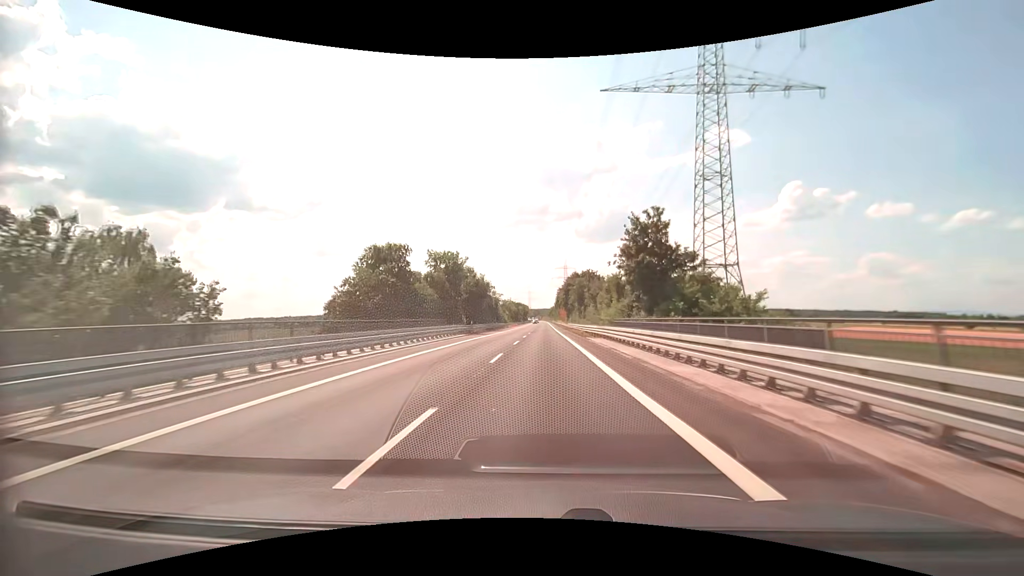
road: secondary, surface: asphalt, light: Day
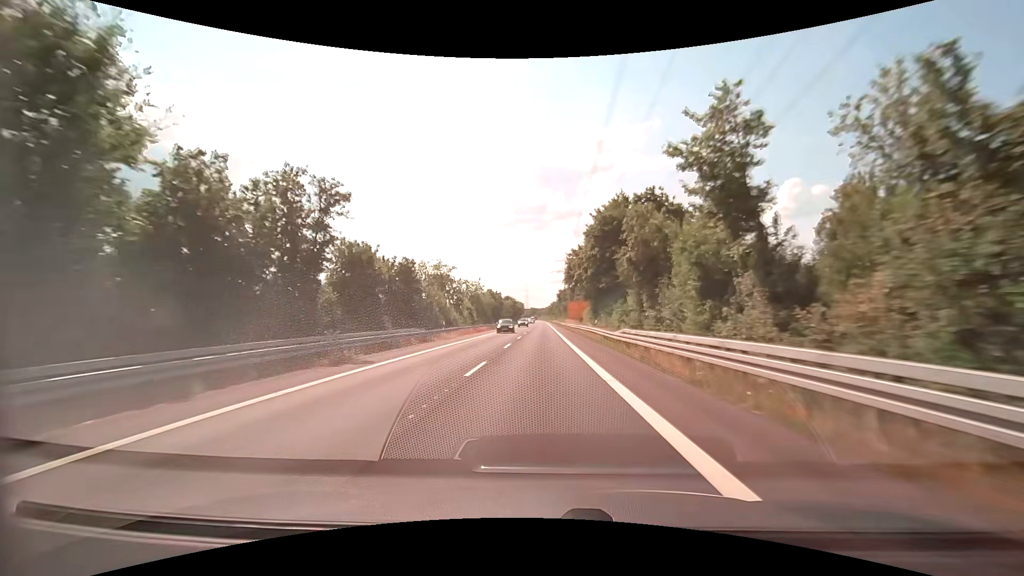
(+0.5, +64.1) m; 0°
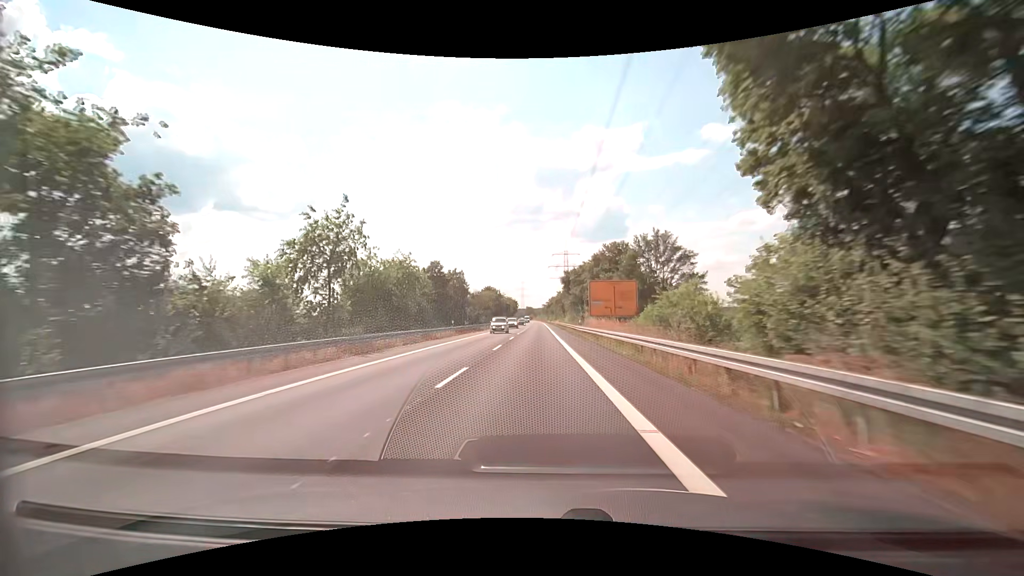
(+0.2, +50.4) m; 0°
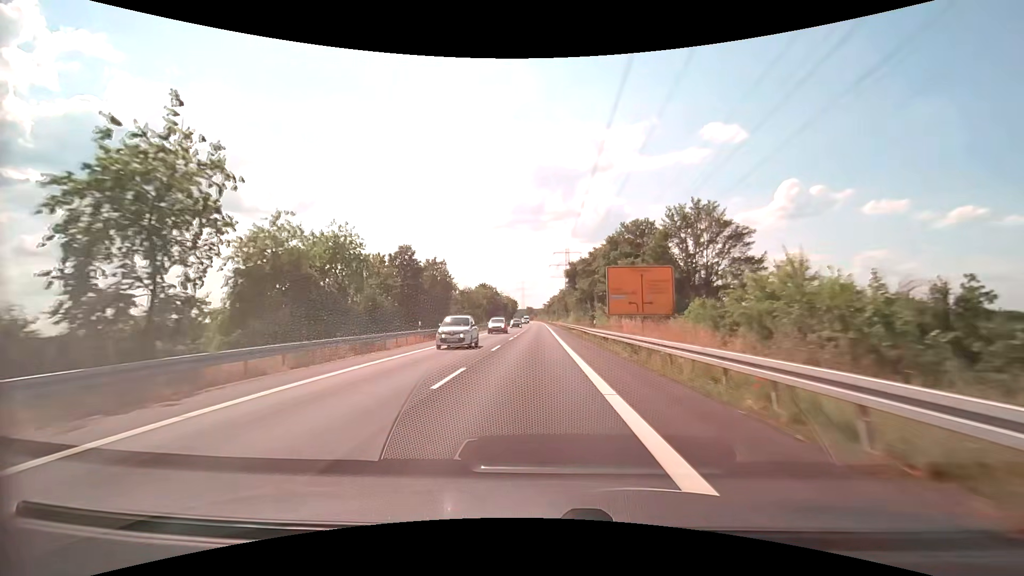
(0.0, +12.1) m; 0°
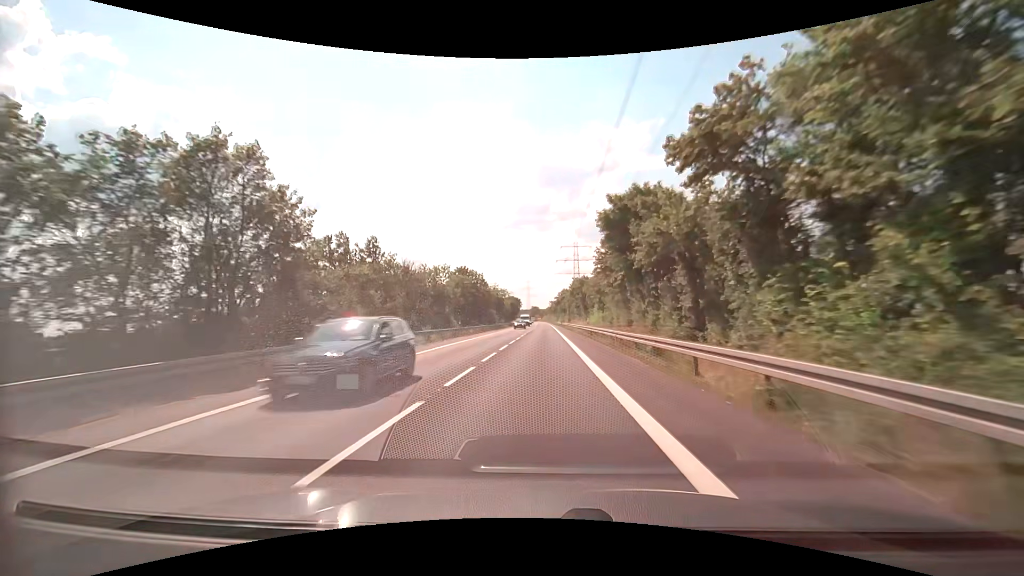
(-0.3, +35.7) m; -1°
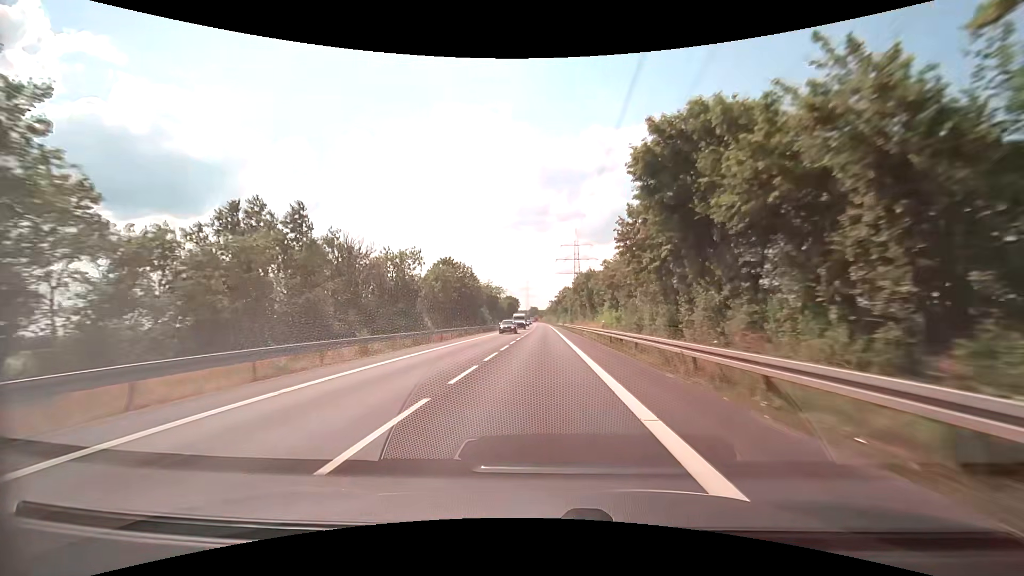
(0.0, +11.8) m; 0°
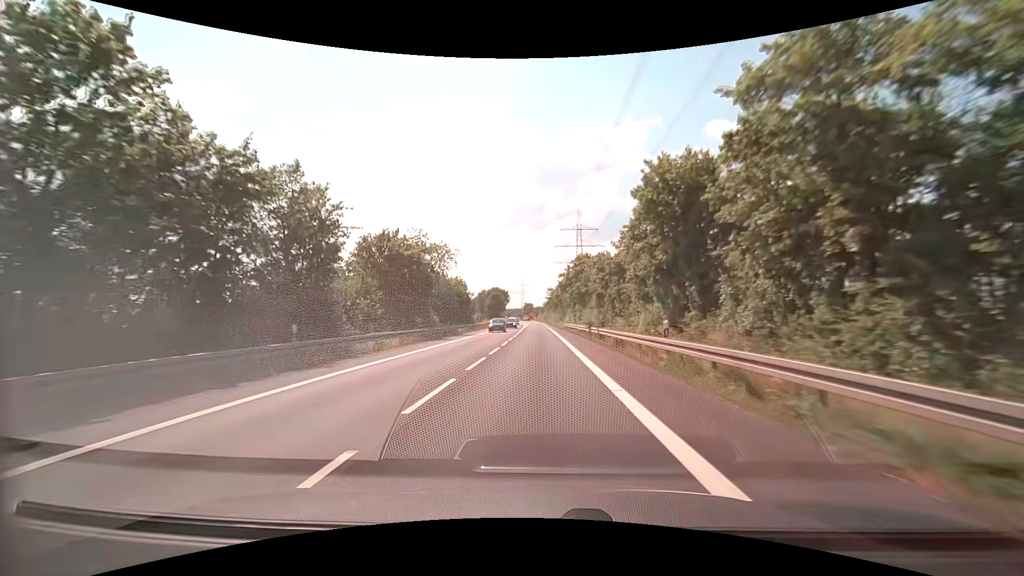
(+0.3, +57.6) m; +1°
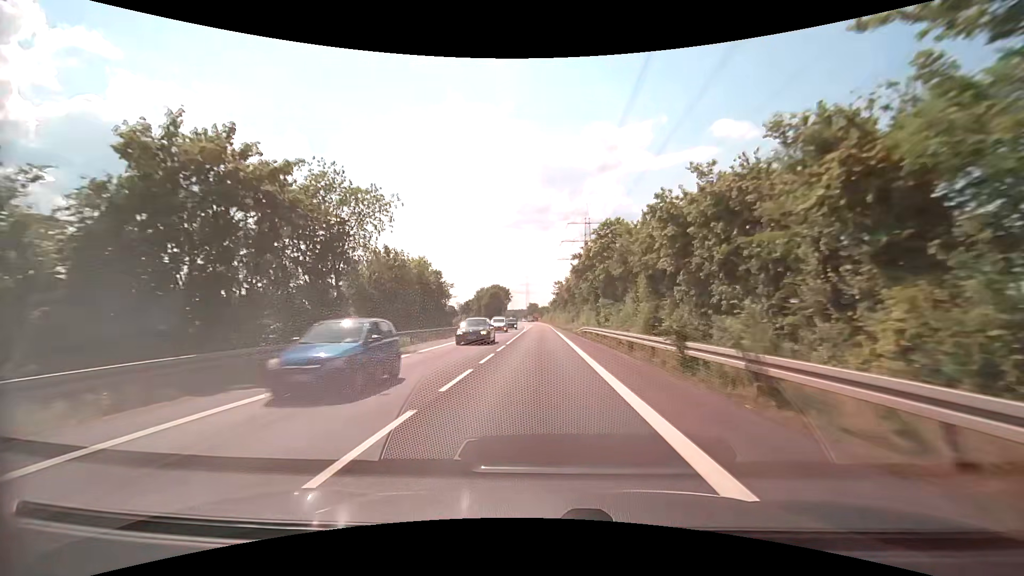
(-0.1, +21.8) m; -1°
(0, +10) (0, +20) (0, +30) (0, +40) (0, +50) (0, +60) (0, +70) (0, +80) (0, +90) (0, +100) m
